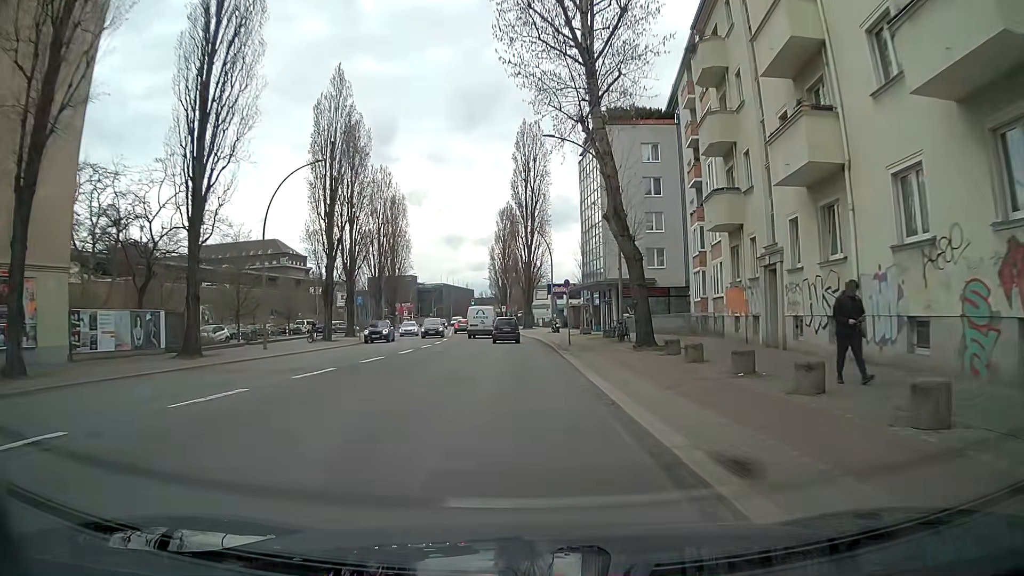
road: secondary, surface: asphalt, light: Day
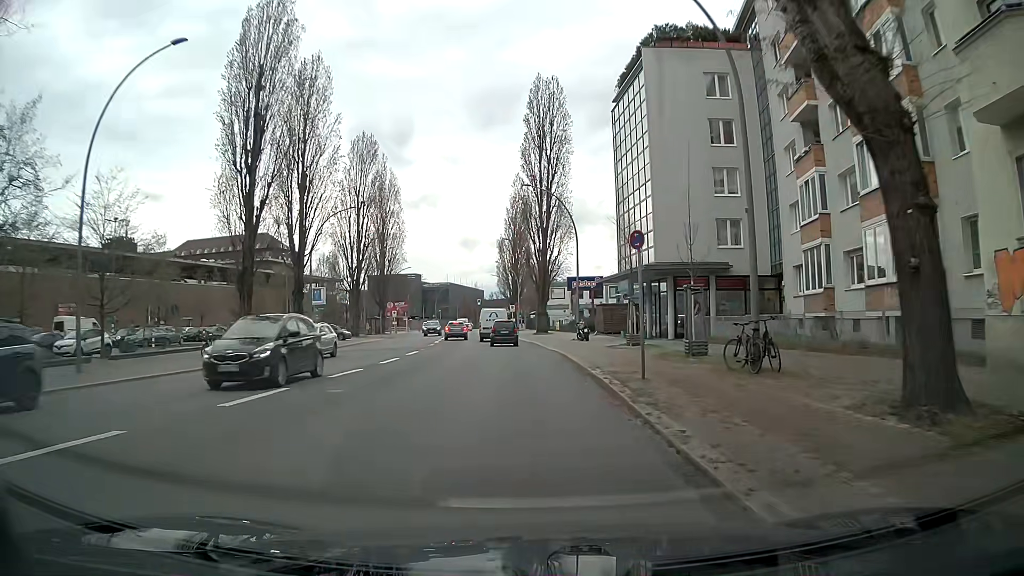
(-0.2, +18.0) m; -1°
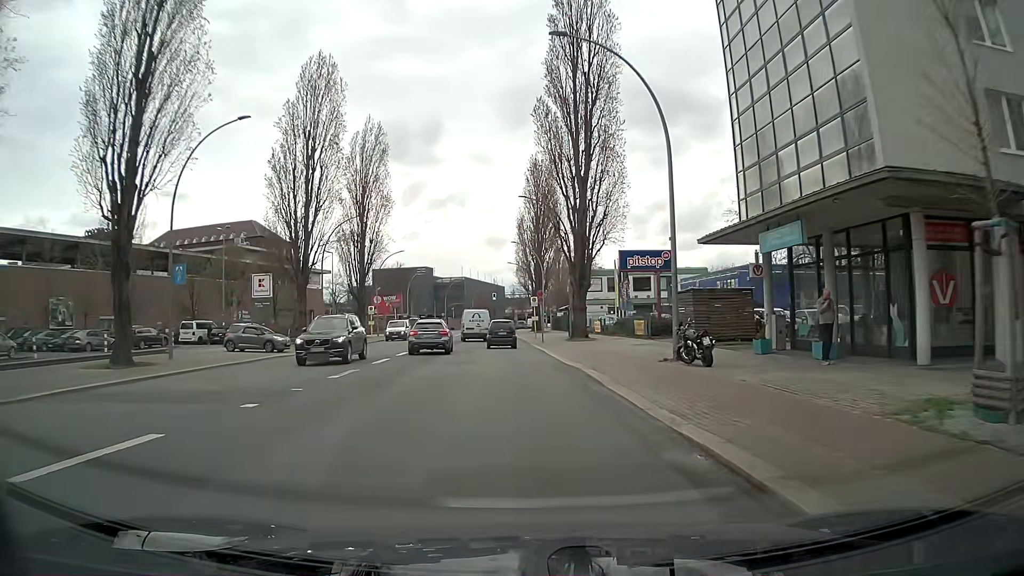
(-0.3, +24.3) m; -3°
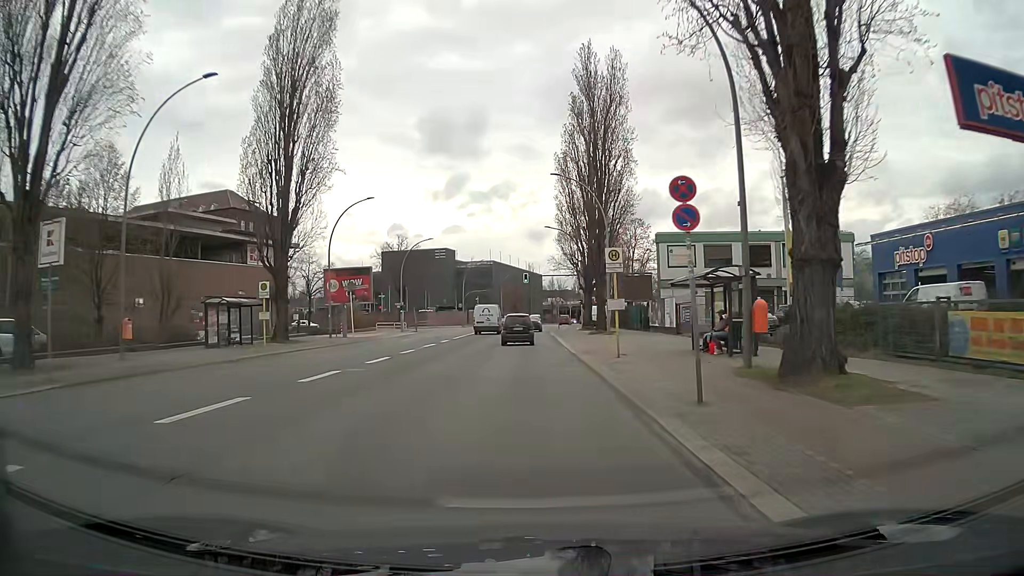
(-0.8, +33.2) m; -3°
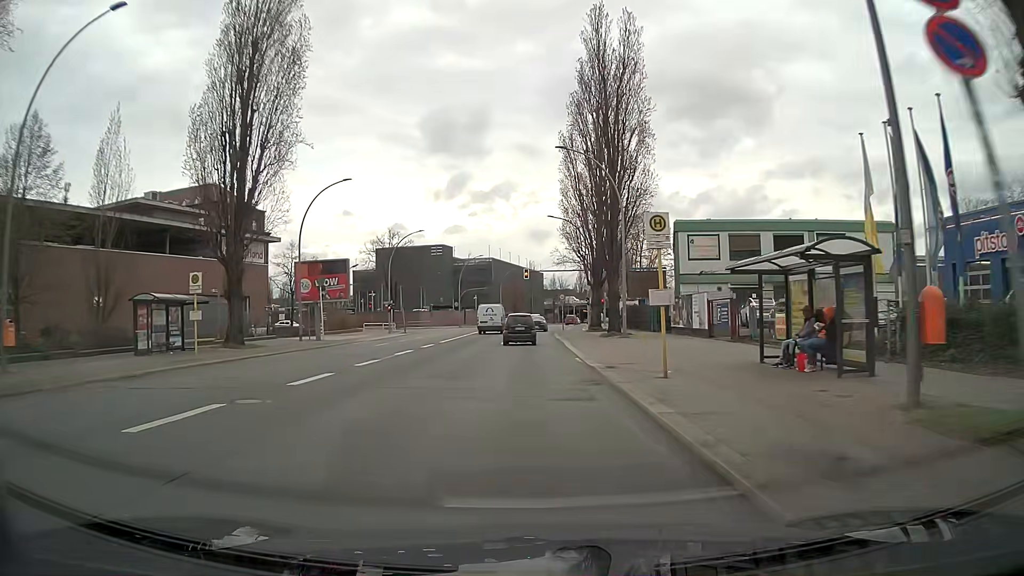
(0.0, +6.9) m; 0°
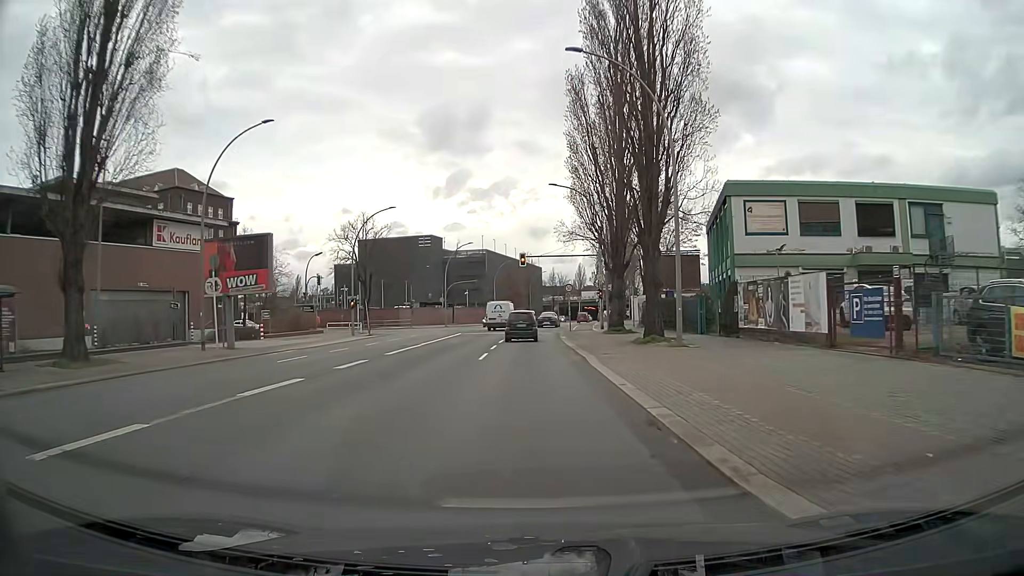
(-0.1, +13.6) m; 0°
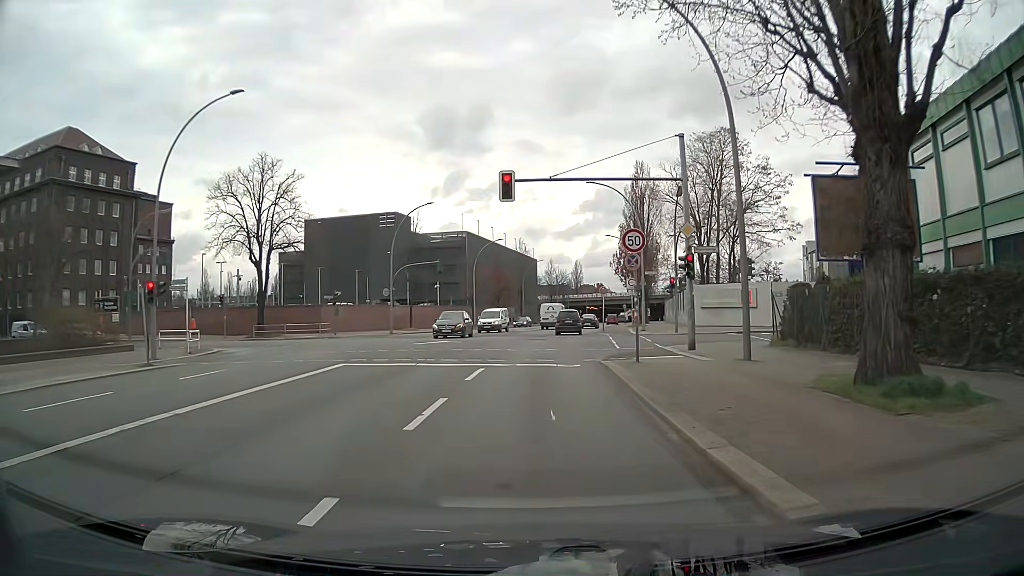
(-0.1, +29.8) m; 0°
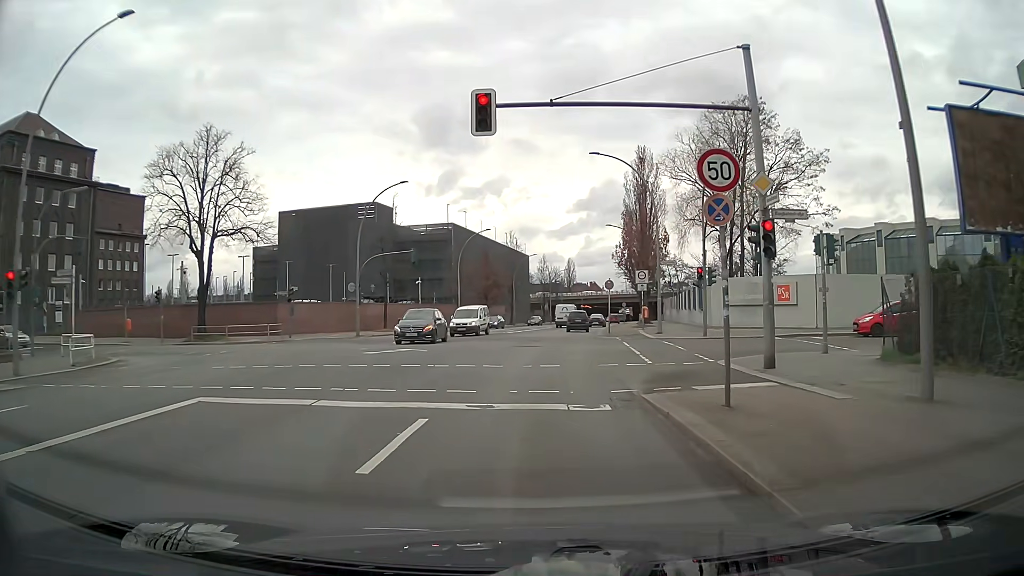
(+0.1, +7.9) m; 0°
